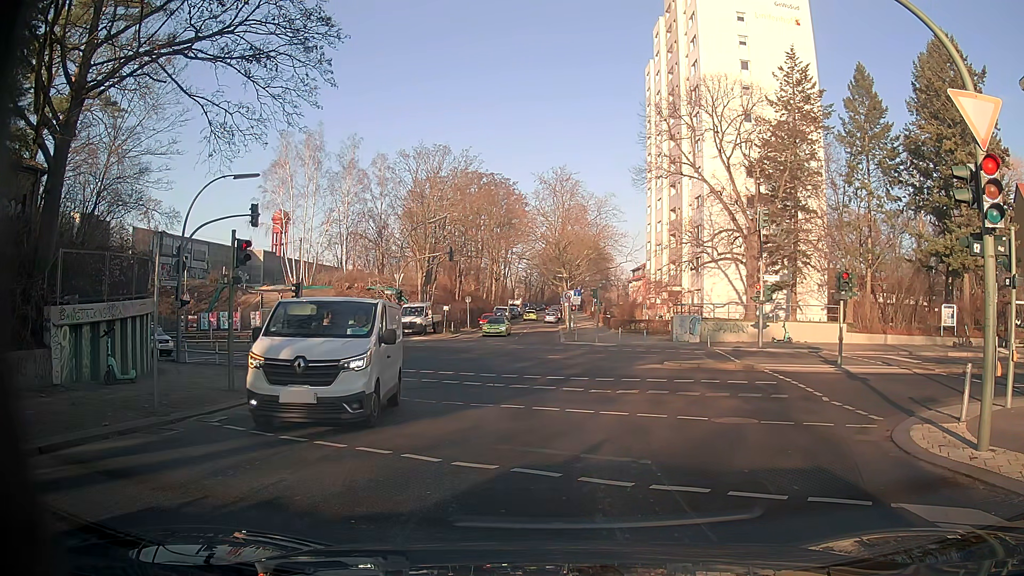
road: tertiary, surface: asphalt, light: Day
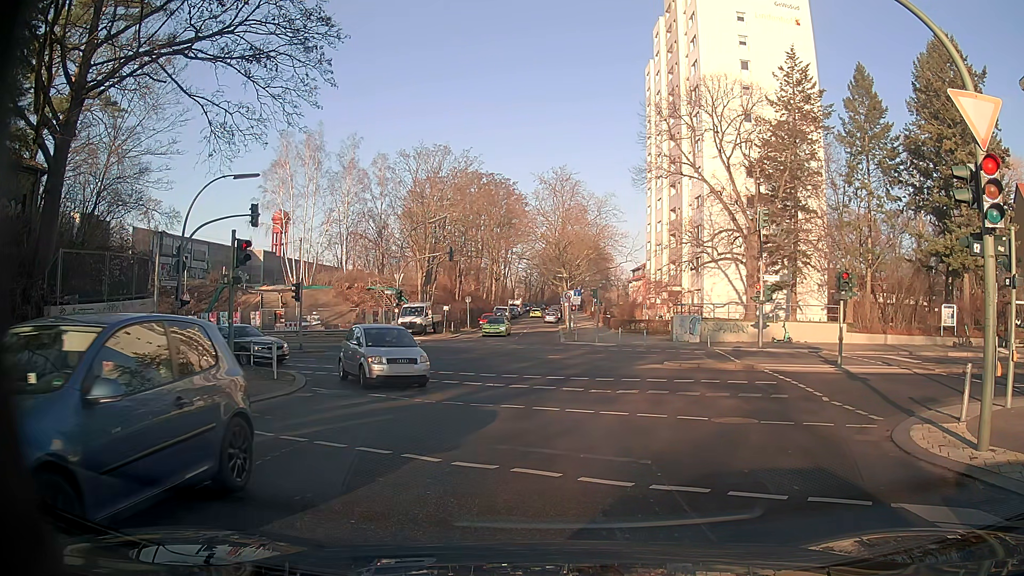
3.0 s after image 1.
(0.0, 0.0) m; 0°
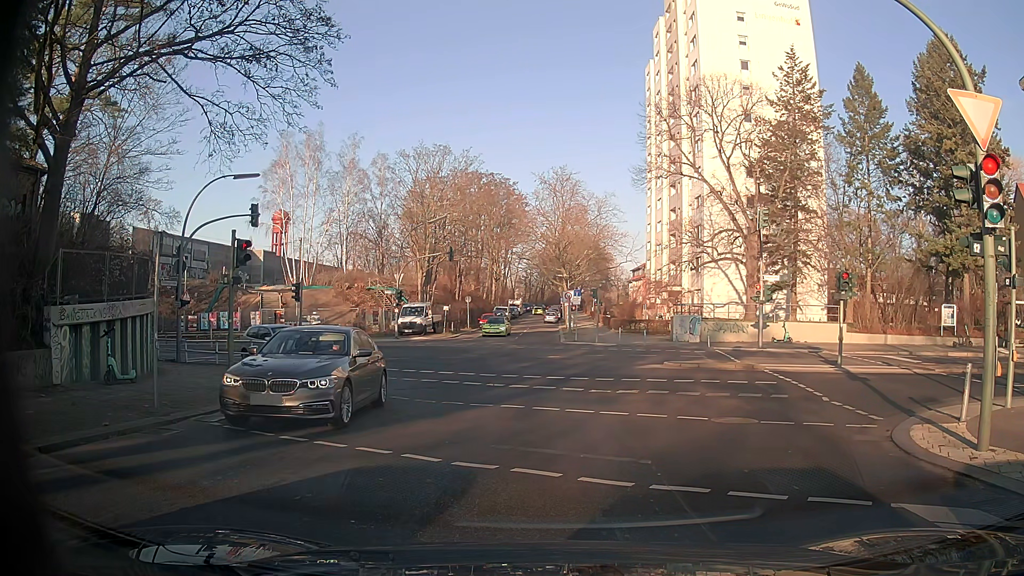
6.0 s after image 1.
(0.0, 0.0) m; 0°
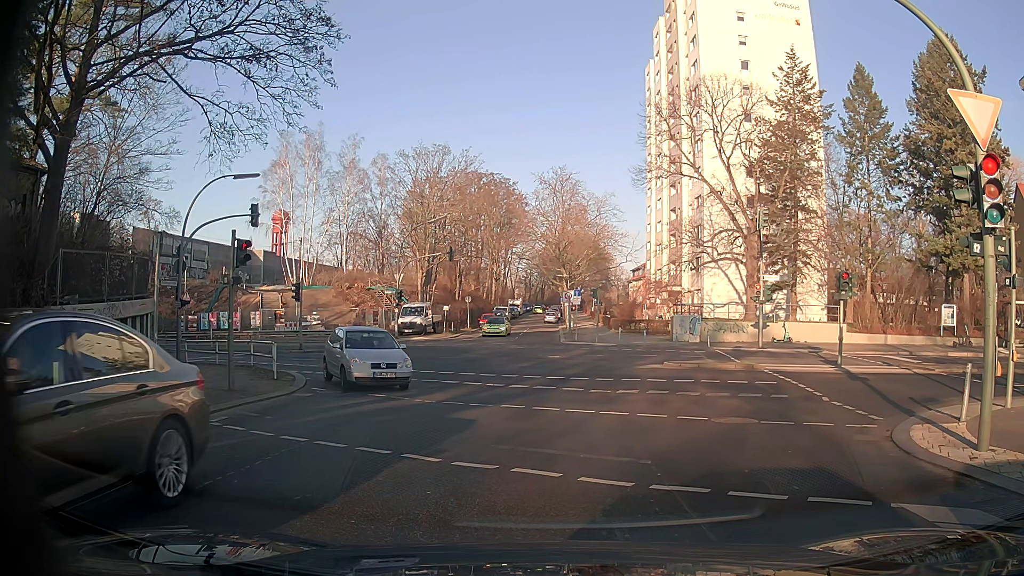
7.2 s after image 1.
(0.0, 0.0) m; 0°
(0, +10) (-1, +20) (-3, +30) (-10, +37) (-19, +40) (-29, +42) (-39, +44) (-49, +45) (-59, +46) (-69, +46) m
